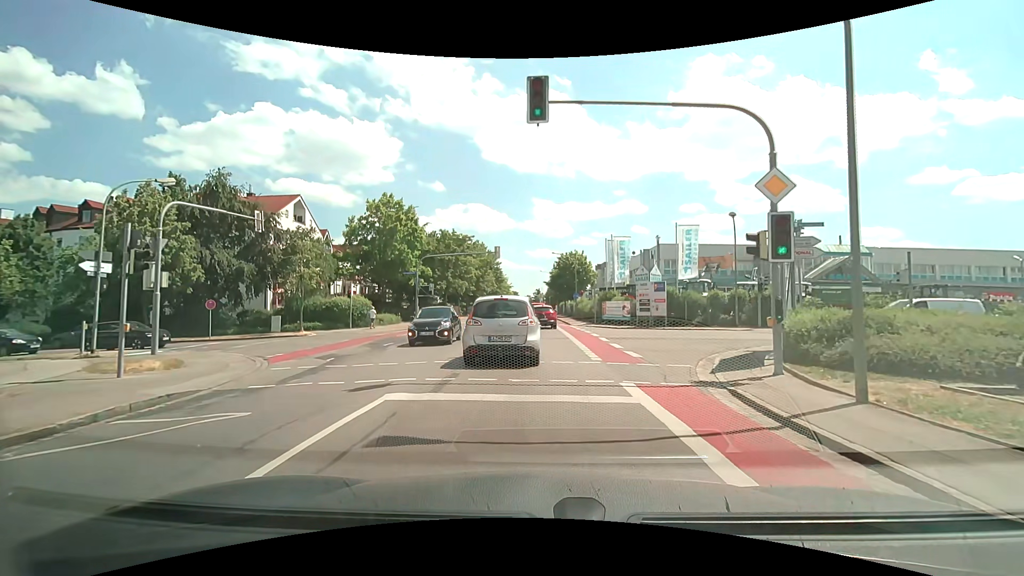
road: tertiary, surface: asphalt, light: Day
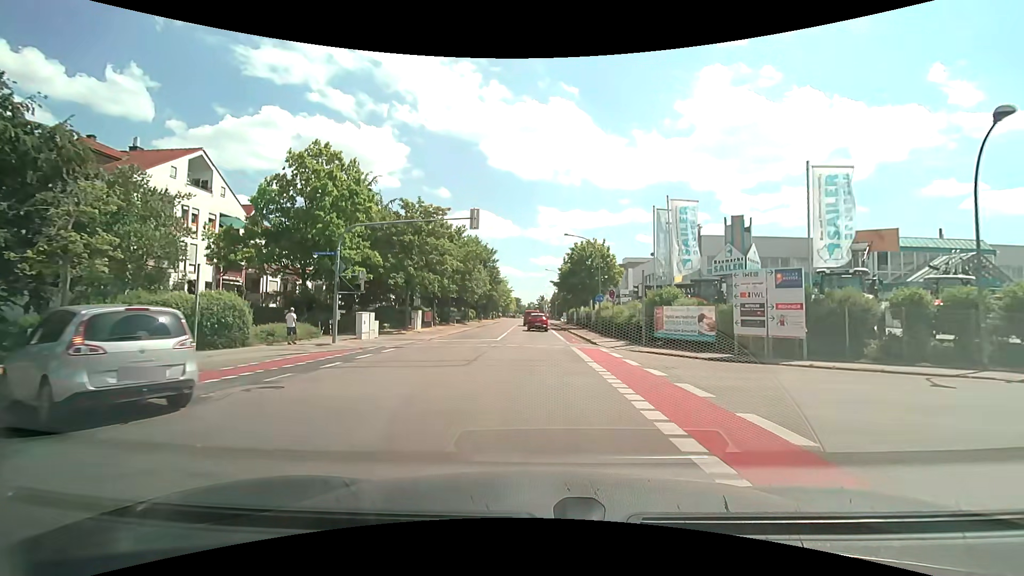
(0.0, +18.4) m; 0°
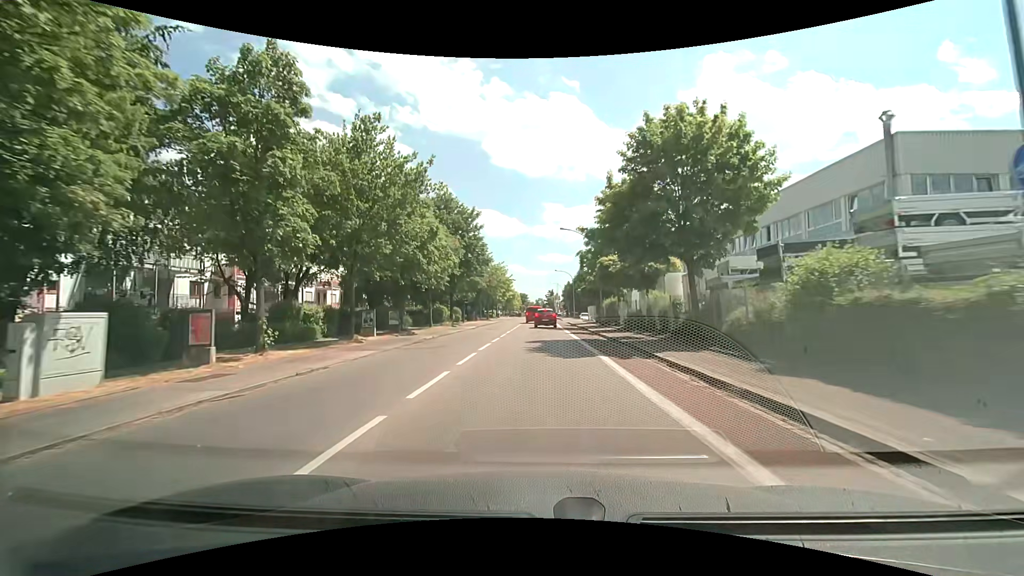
(-0.2, +32.3) m; -1°
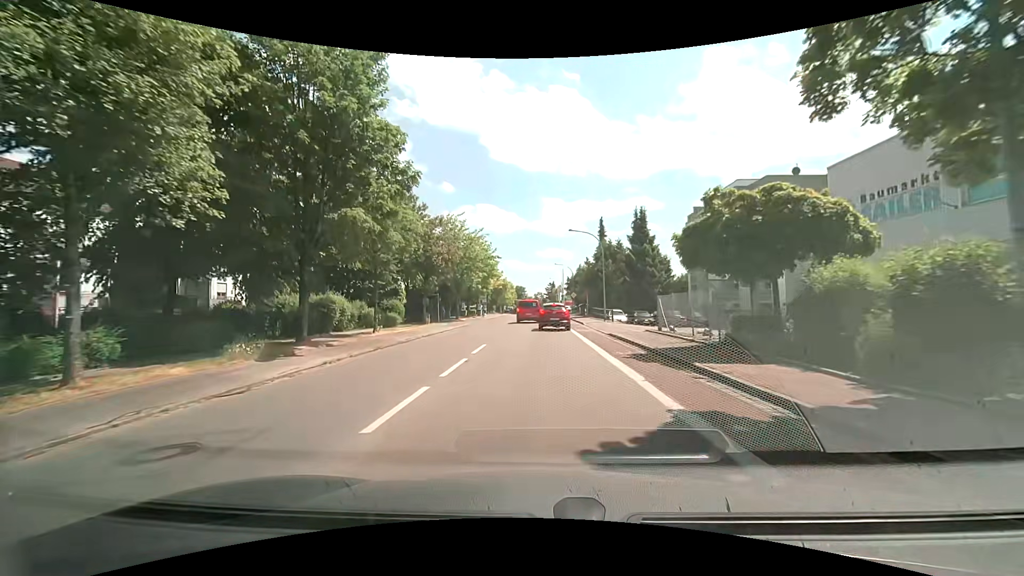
(+0.2, +33.9) m; +1°
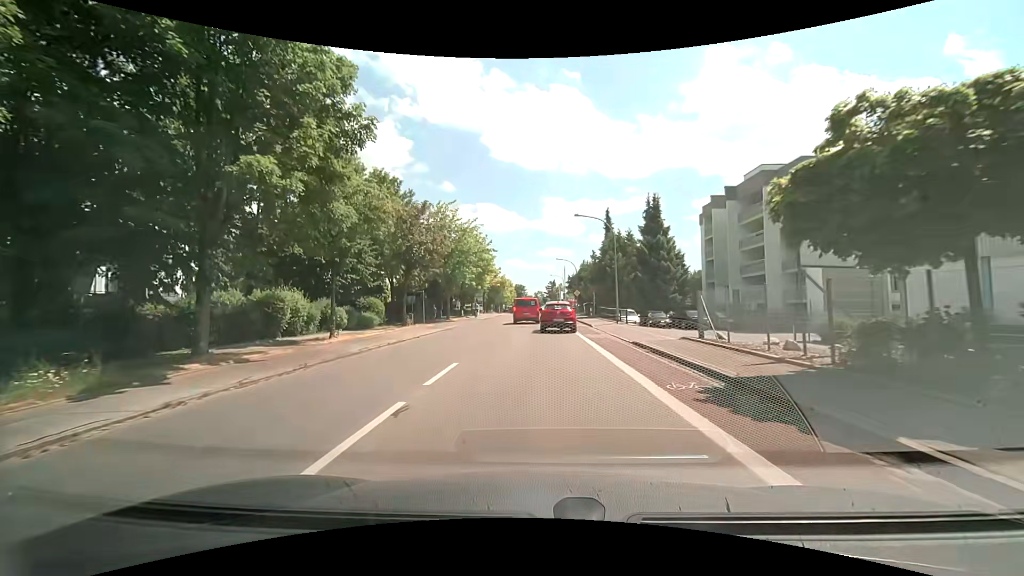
(0.0, +6.0) m; 0°
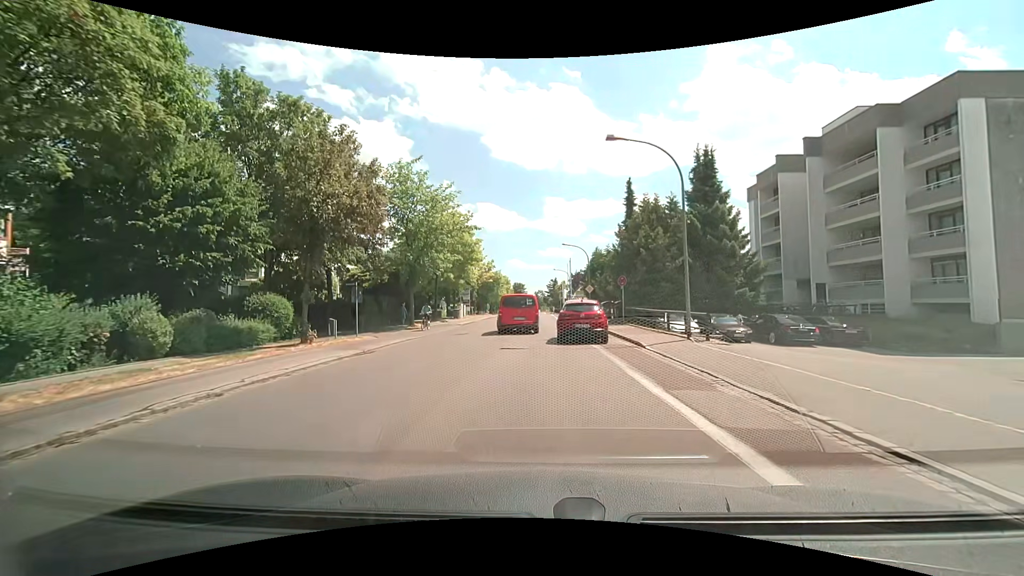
(0.0, +14.9) m; +1°
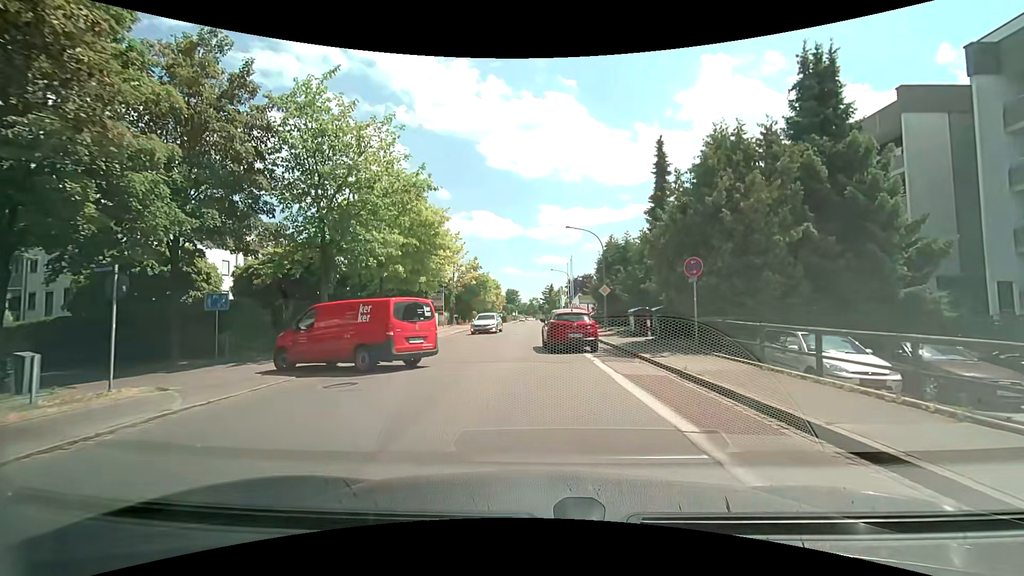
(0.0, +14.6) m; 0°
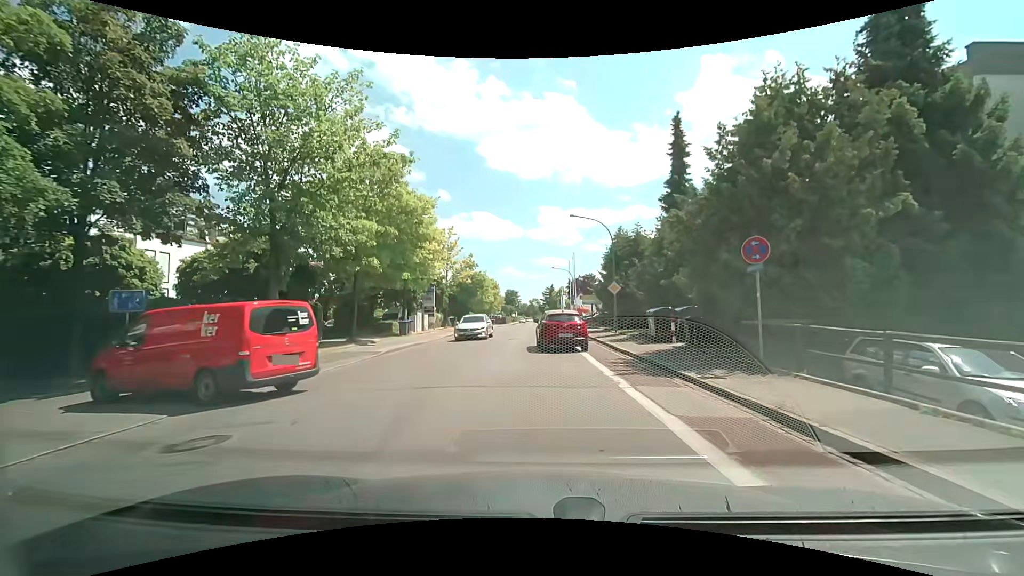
(0.0, +4.6) m; 0°
(0, +10) (0, +20) (0, +30) (0, +40) (0, +50) (0, +60) (0, +70) (0, +80) (0, +90) (0, +100) m
